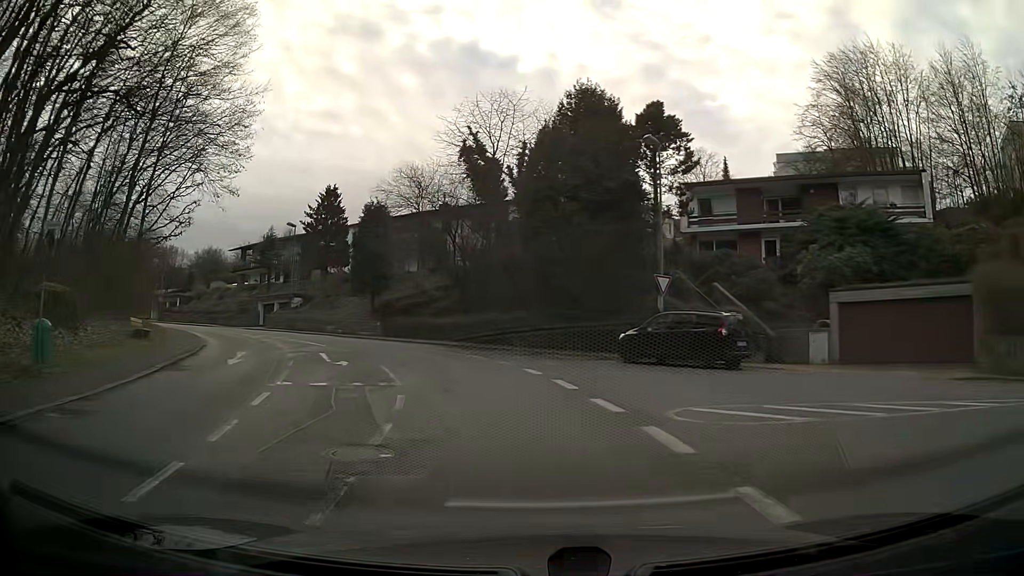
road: residential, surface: asphalt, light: Day
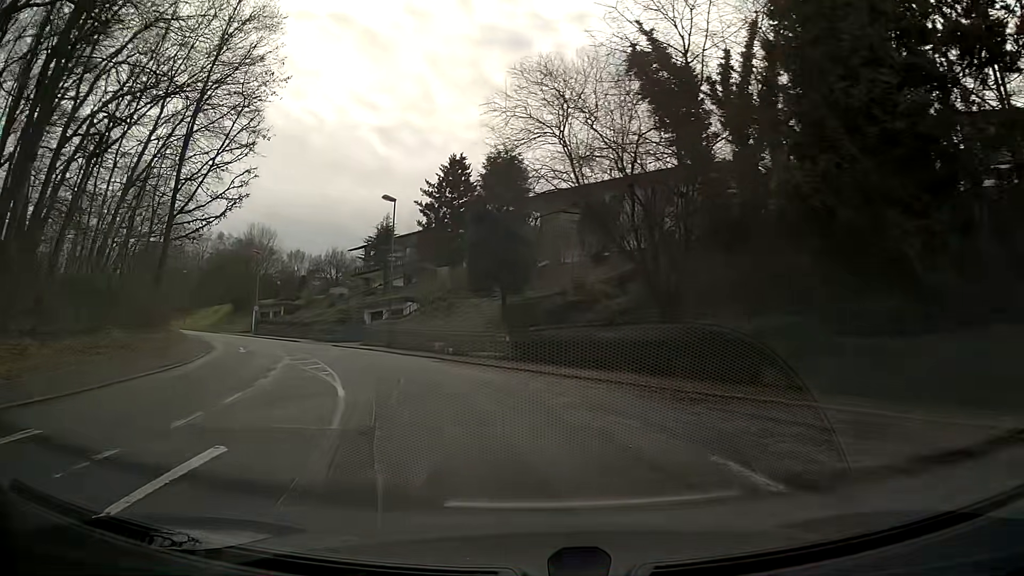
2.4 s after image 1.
(-2.0, +16.2) m; -16°
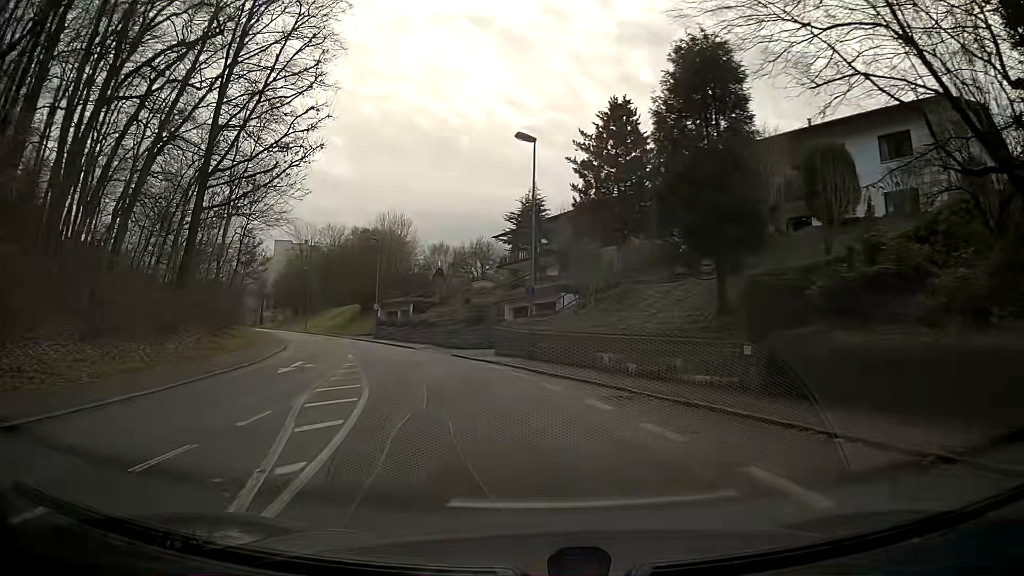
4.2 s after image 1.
(-1.5, +12.3) m; -13°
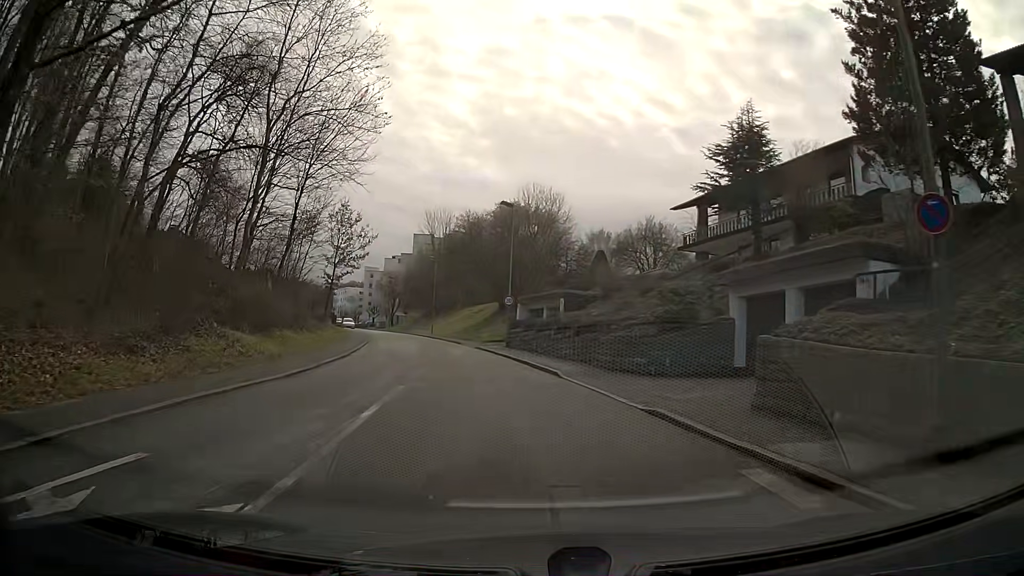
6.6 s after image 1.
(-2.1, +17.4) m; -13°
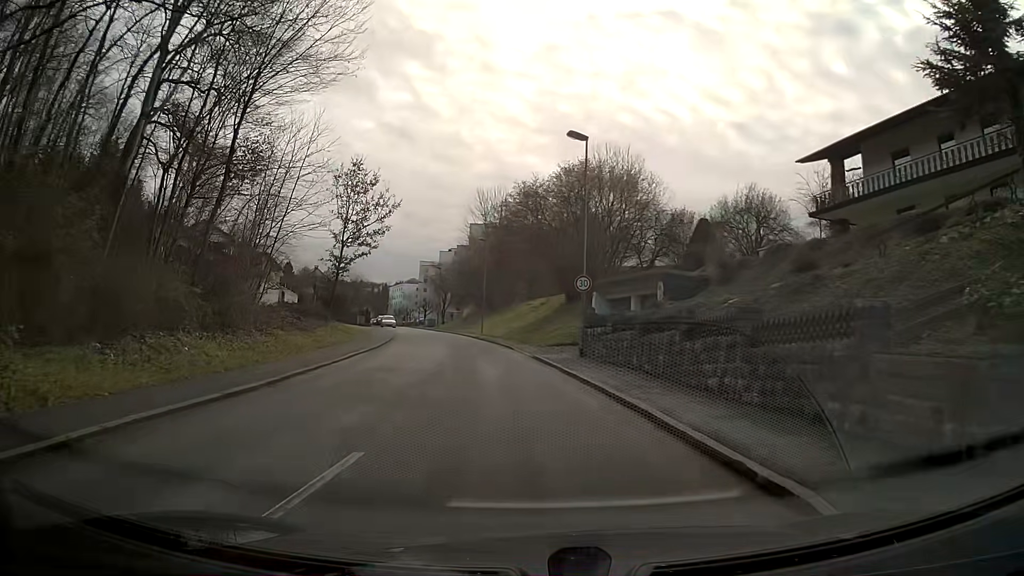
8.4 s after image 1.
(-0.6, +13.7) m; -5°
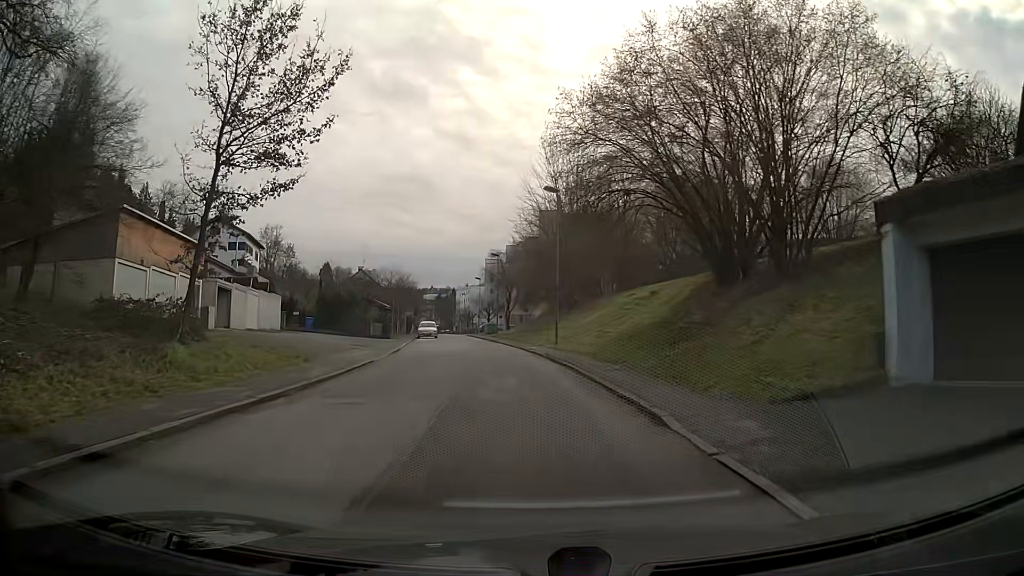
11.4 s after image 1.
(-1.4, +23.1) m; -6°
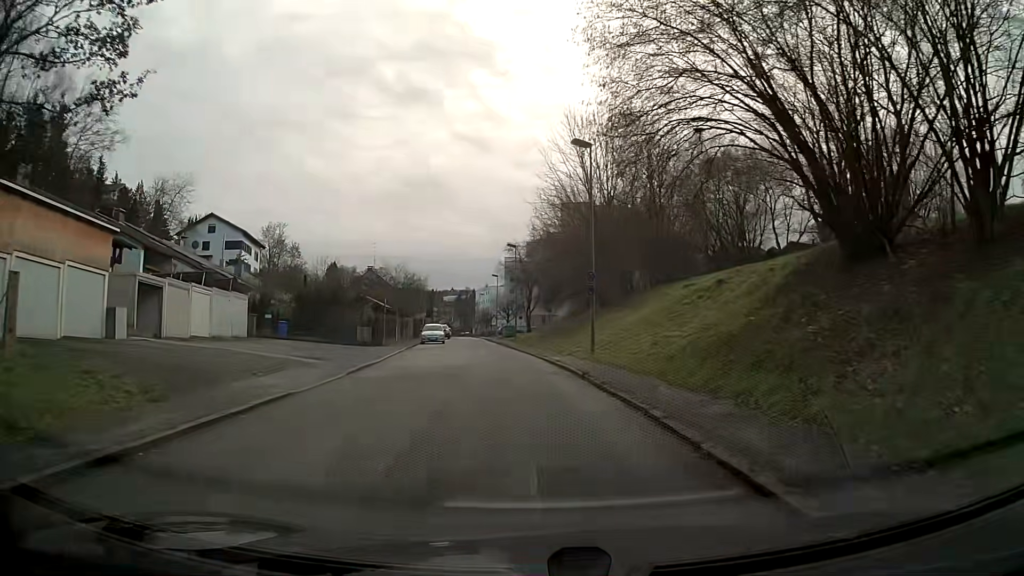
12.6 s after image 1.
(-0.2, +9.2) m; -2°
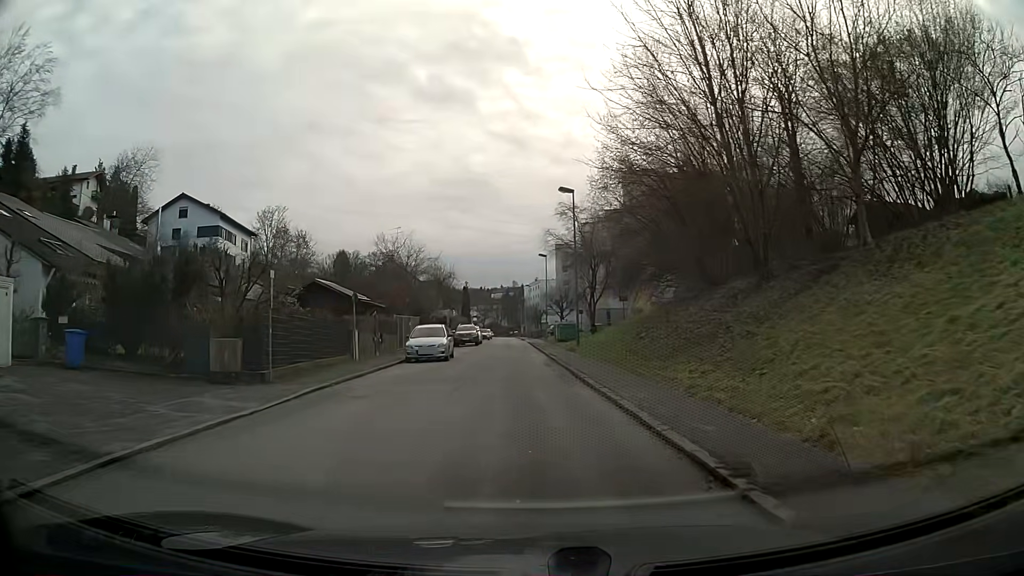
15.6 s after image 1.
(-1.0, +23.1) m; -5°
(0, +10) (0, +20) (-1, +30) (-1, +40) (-1, +50) (-2, +60) (-2, +70) (-2, +80) (-2, +90) (-3, +100) m
